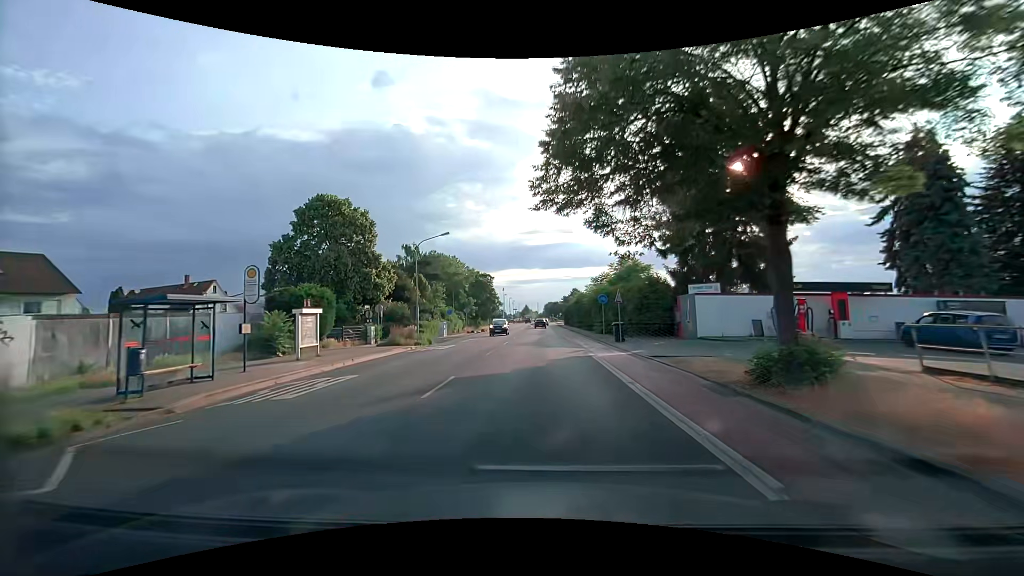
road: tertiary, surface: asphalt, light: Day
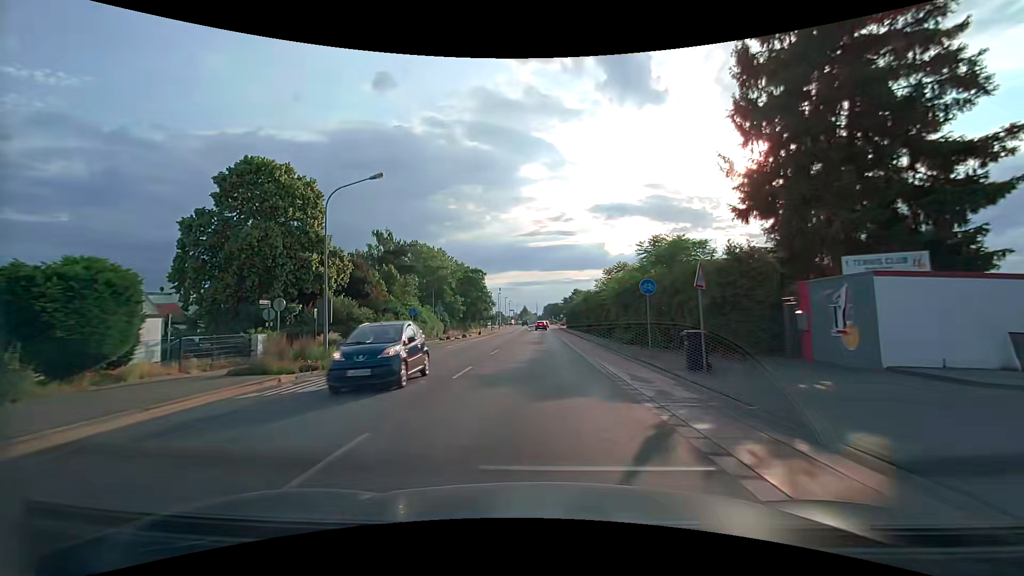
(0.0, +14.6) m; 0°
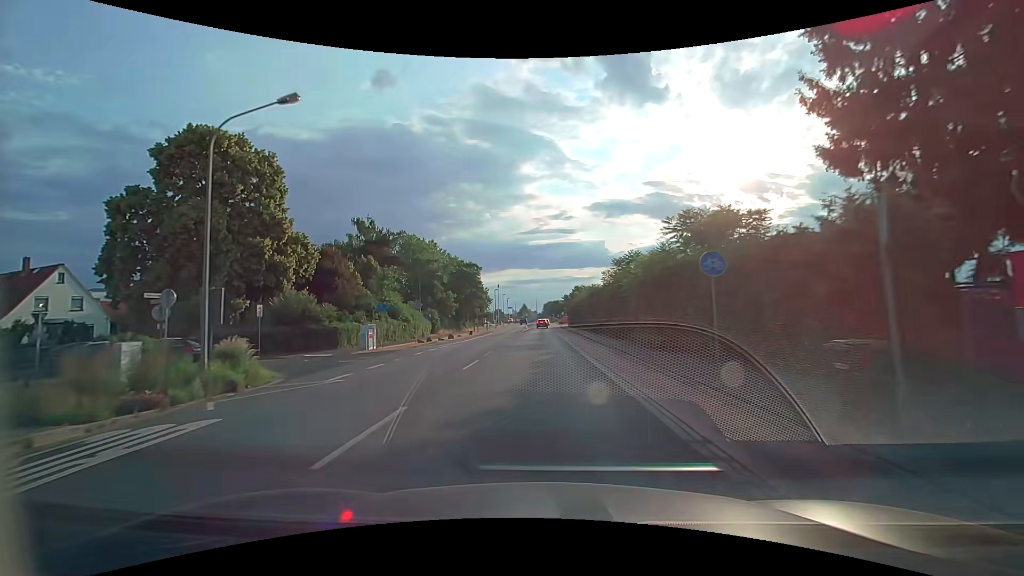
(0.0, +7.3) m; 0°
(0, +10) (0, +20) (0, +30) (0, +40) (0, +50) (0, +60) (0, +70) (0, +80) (0, +90) (+1, +100) m
